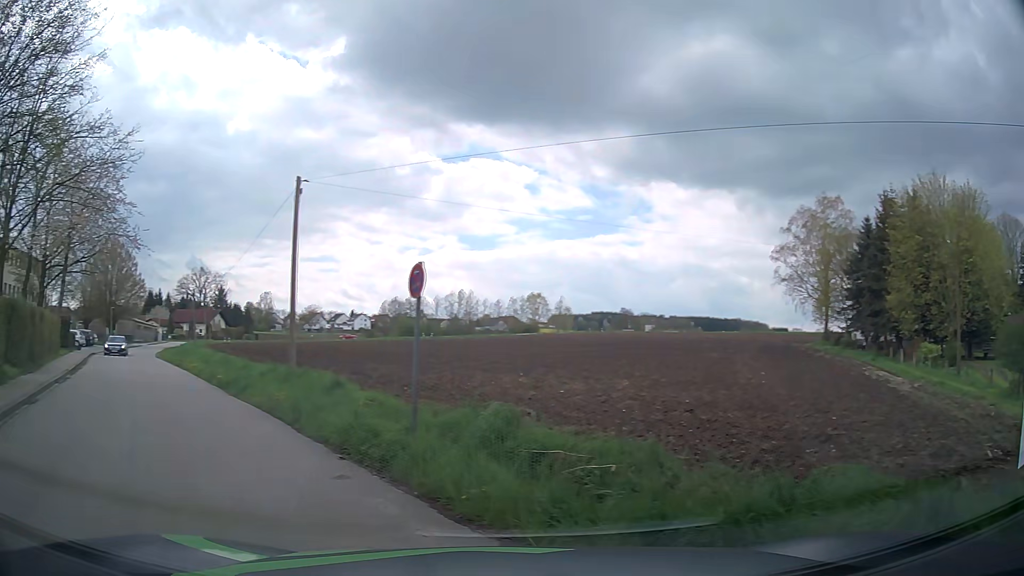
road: tertiary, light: Day
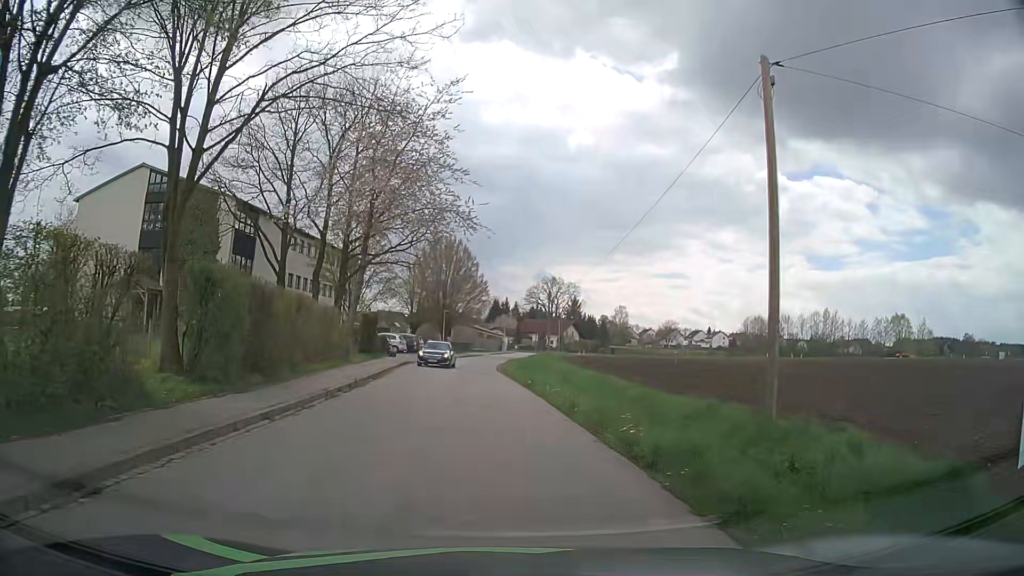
(-4.9, +10.1) m; -32°
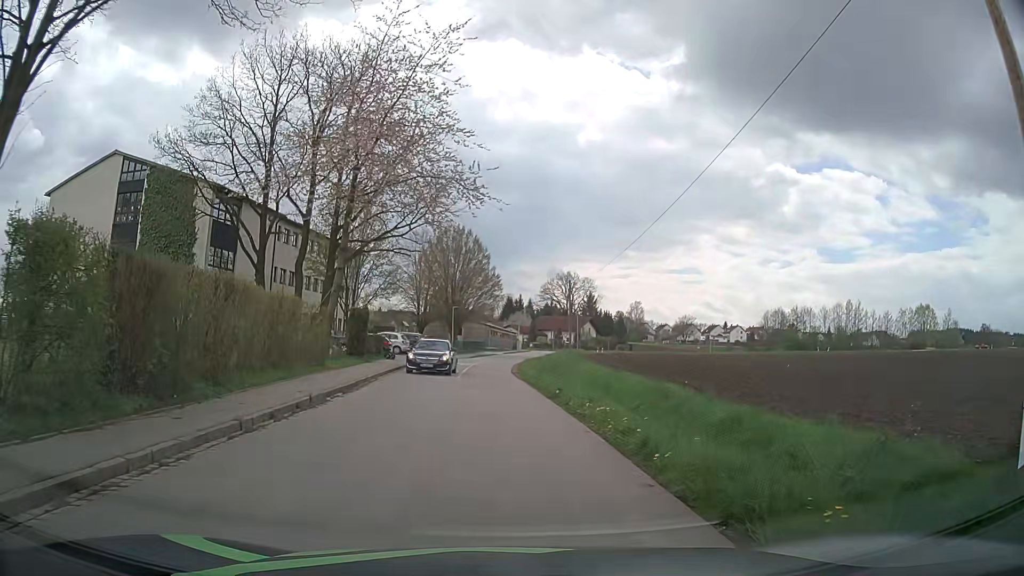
(-0.1, +6.3) m; -2°
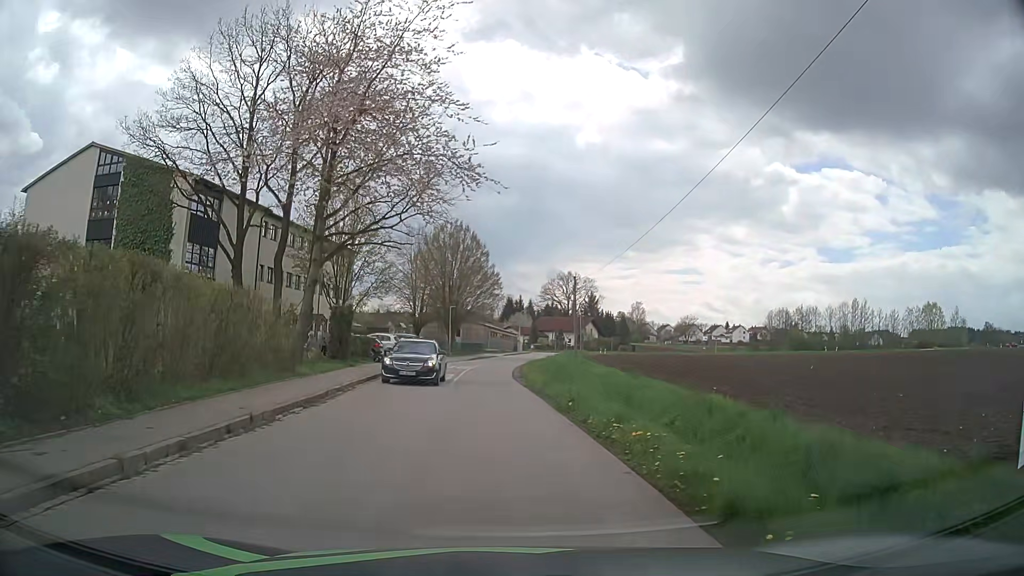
(0.0, +3.5) m; -1°
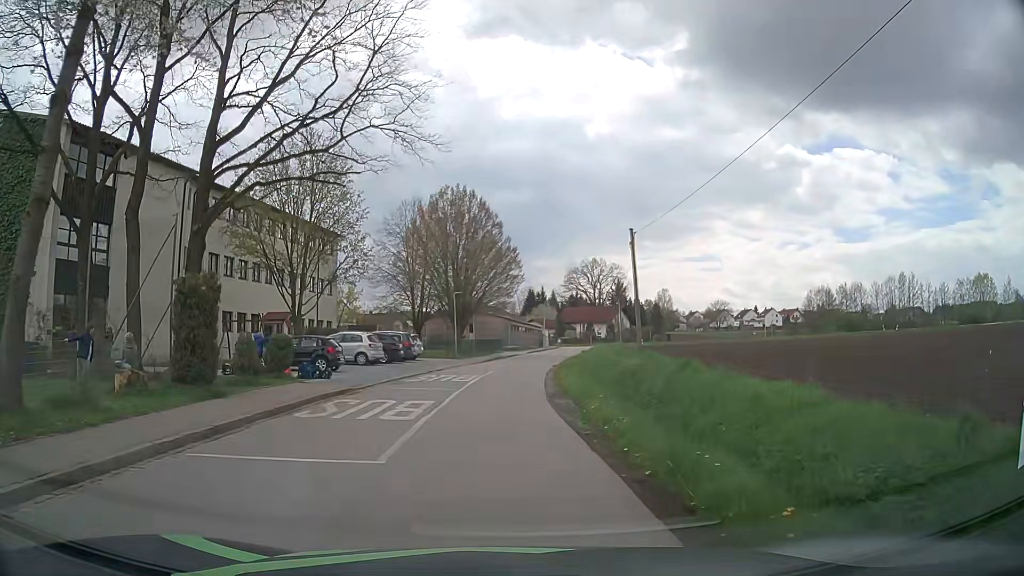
(+0.1, +15.2) m; -1°
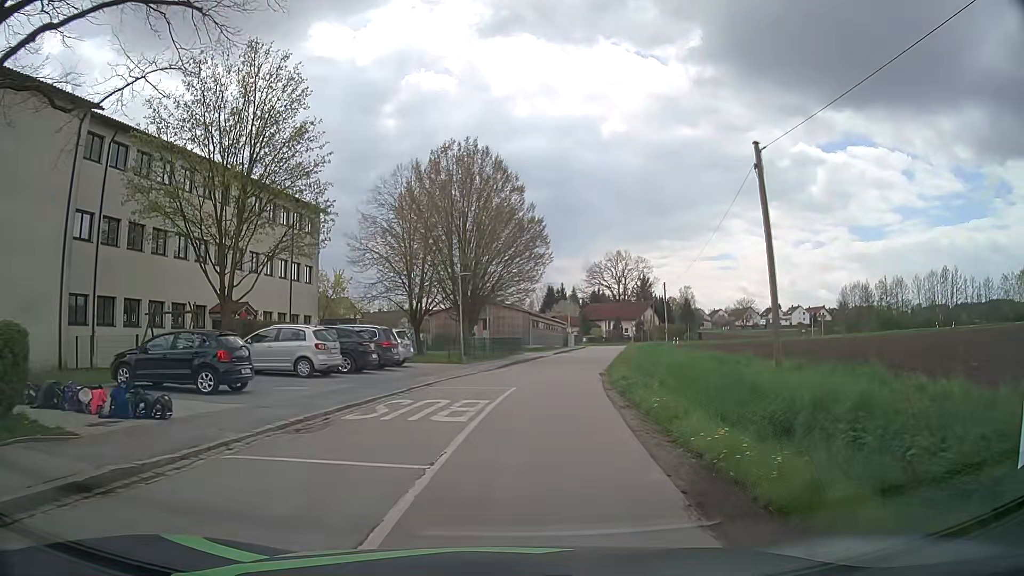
(-0.3, +12.5) m; -1°
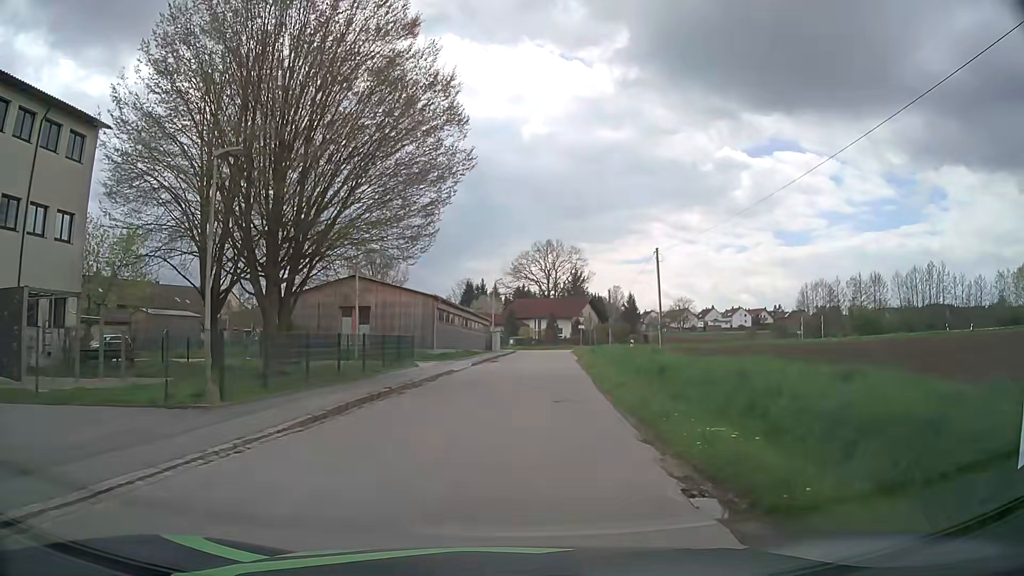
(+1.1, +22.8) m; +6°
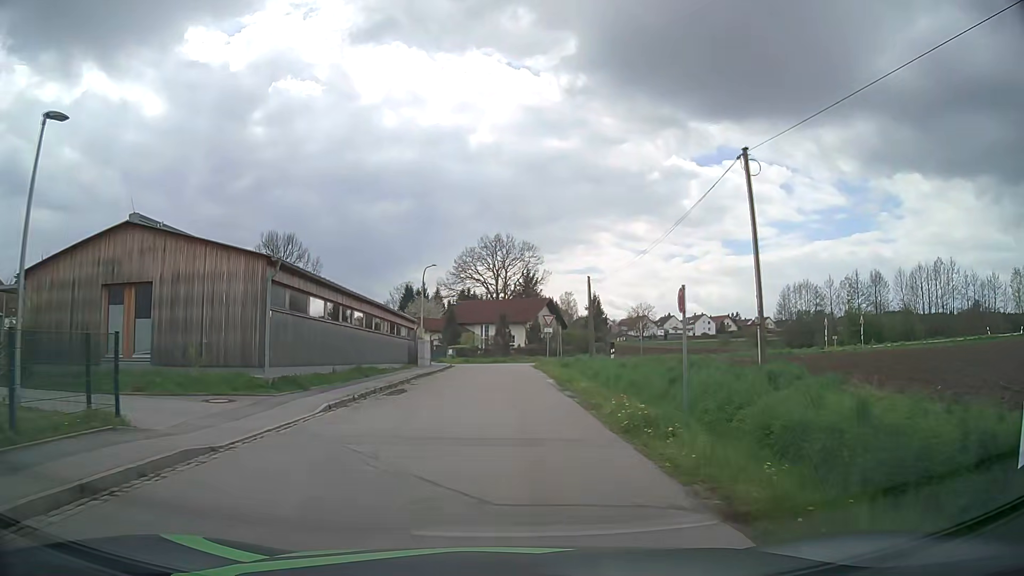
(+0.9, +19.7) m; +5°
